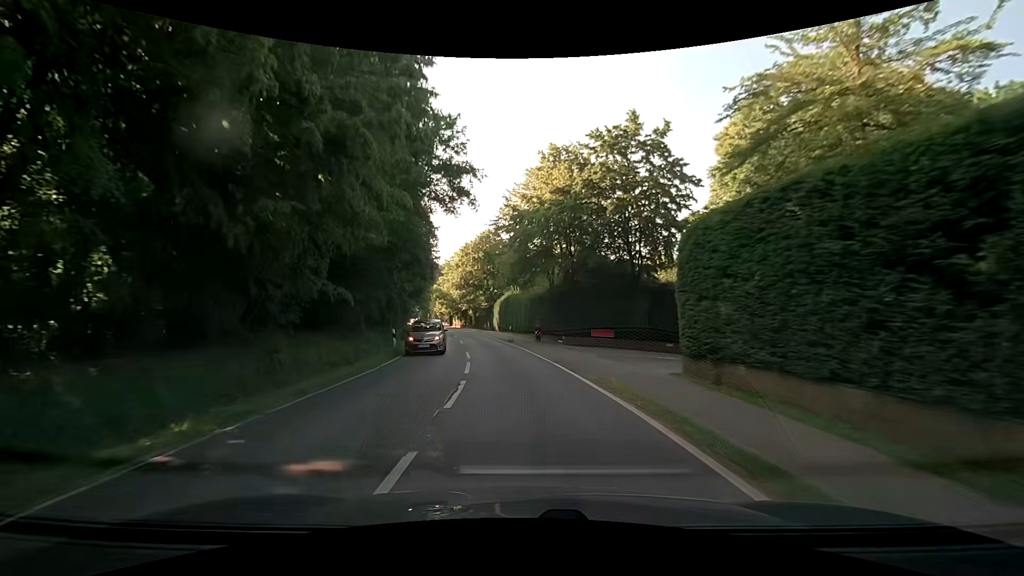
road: secondary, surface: asphalt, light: Day
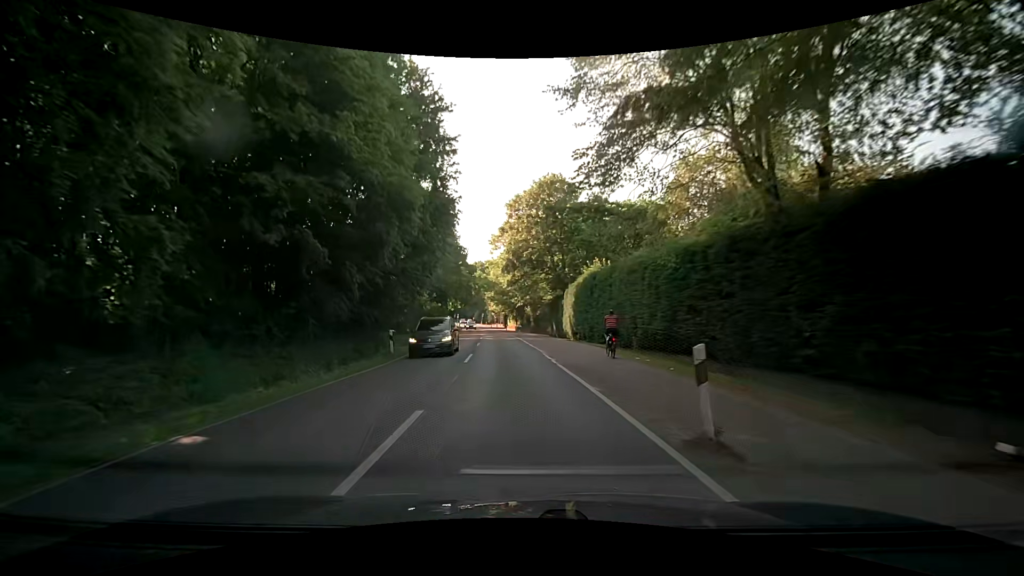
(-2.3, +31.1) m; -8°
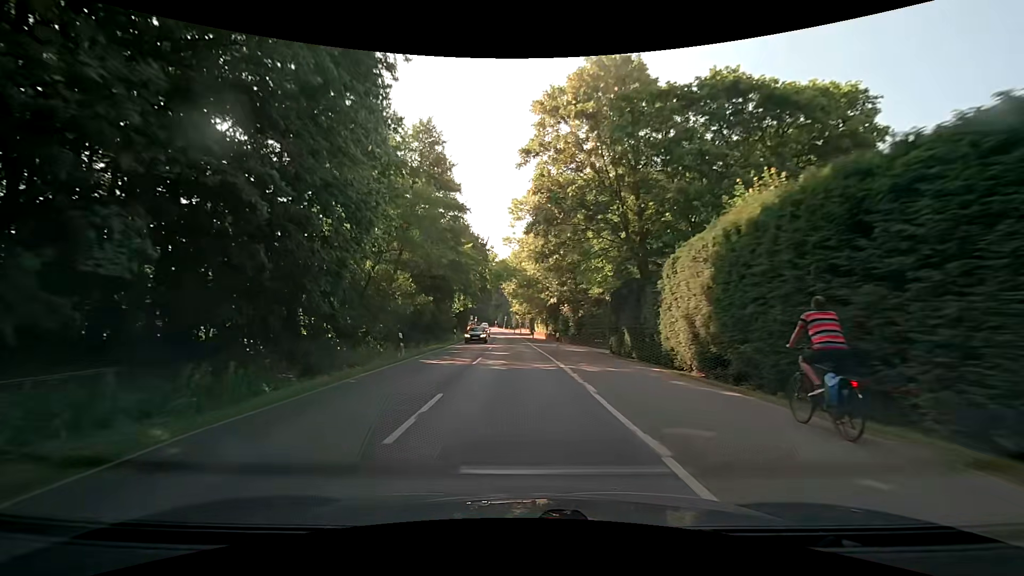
(-0.7, +23.3) m; -4°
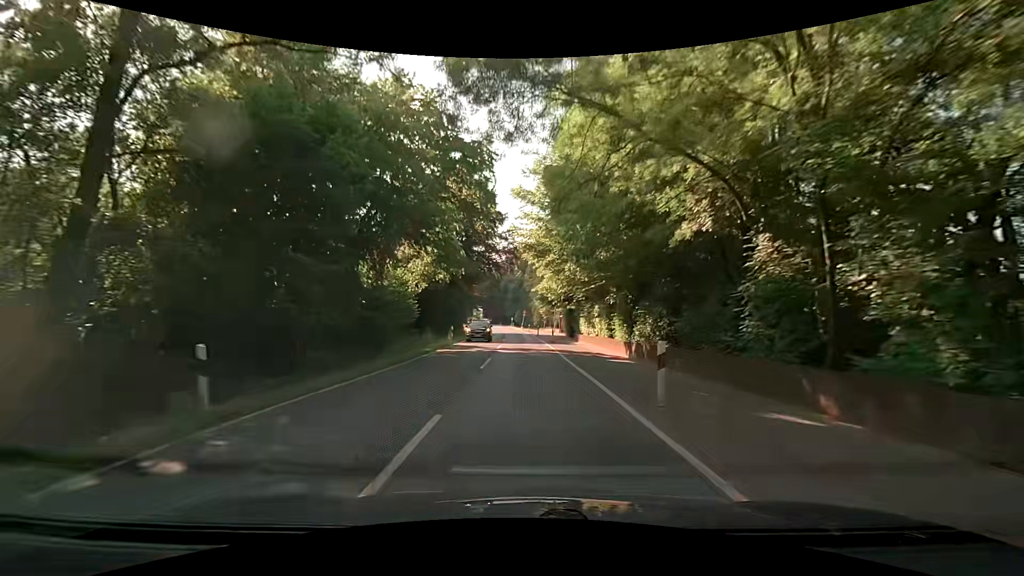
(-0.5, +38.8) m; -2°
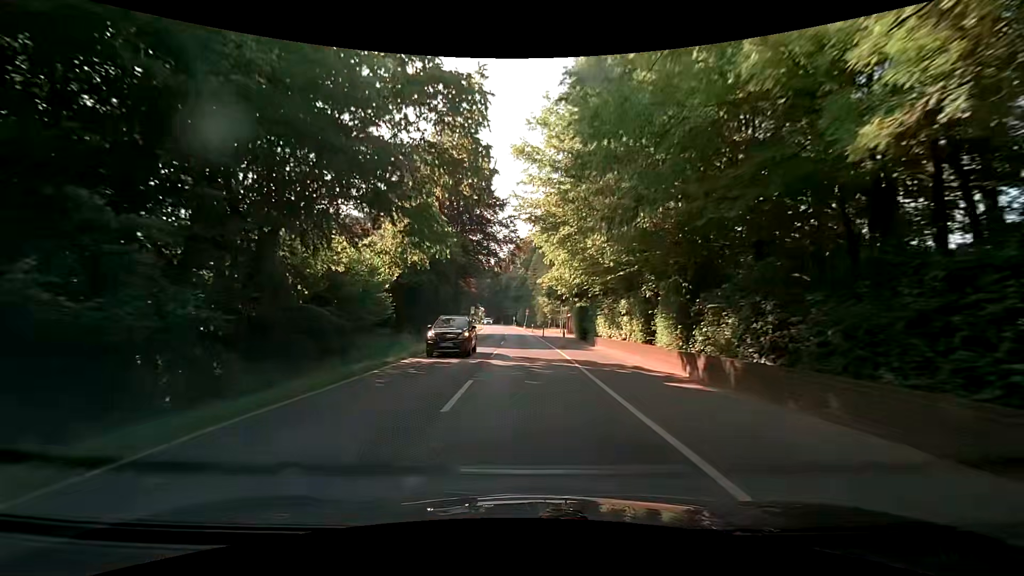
(0.0, +7.8) m; -1°
(0, +10) (0, +20) (0, +30) (0, +40) (0, +50) (0, +60) (0, +70) (-1, +80) (-1, +90) (-2, +100) m
